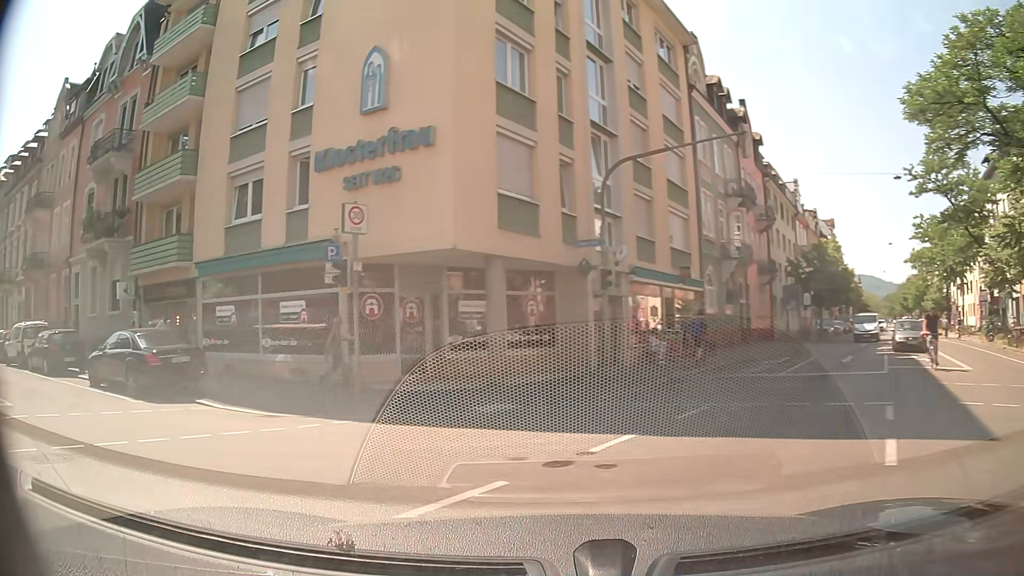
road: secondary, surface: asphalt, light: Day
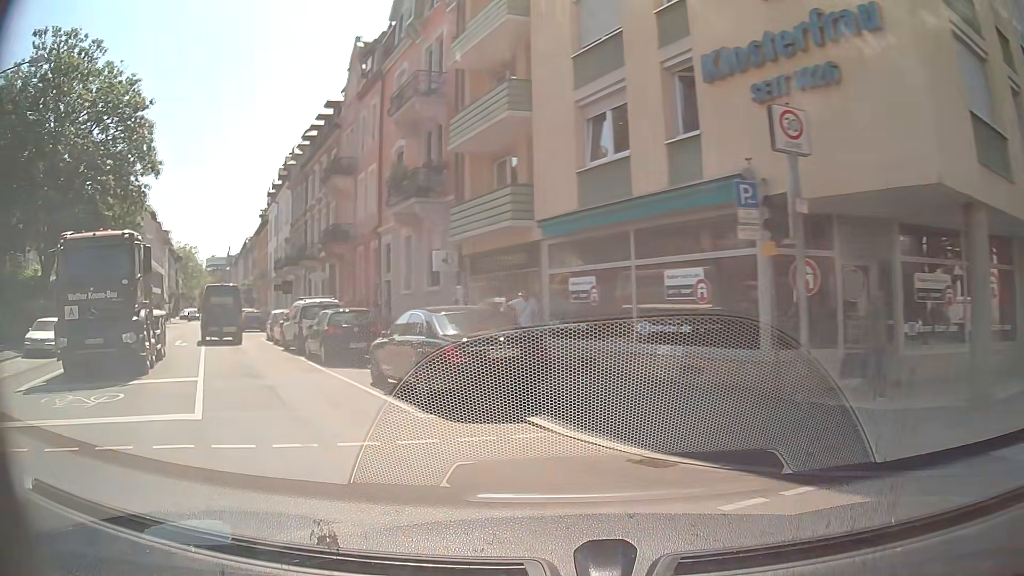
(-1.6, +5.4) m; -32°
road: residential
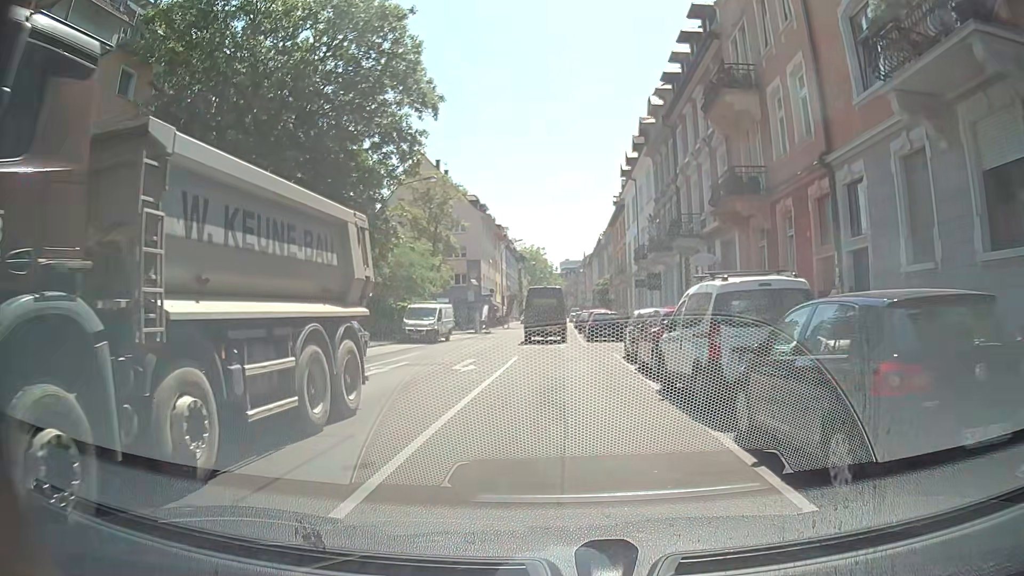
(-4.5, +13.0) m; -28°
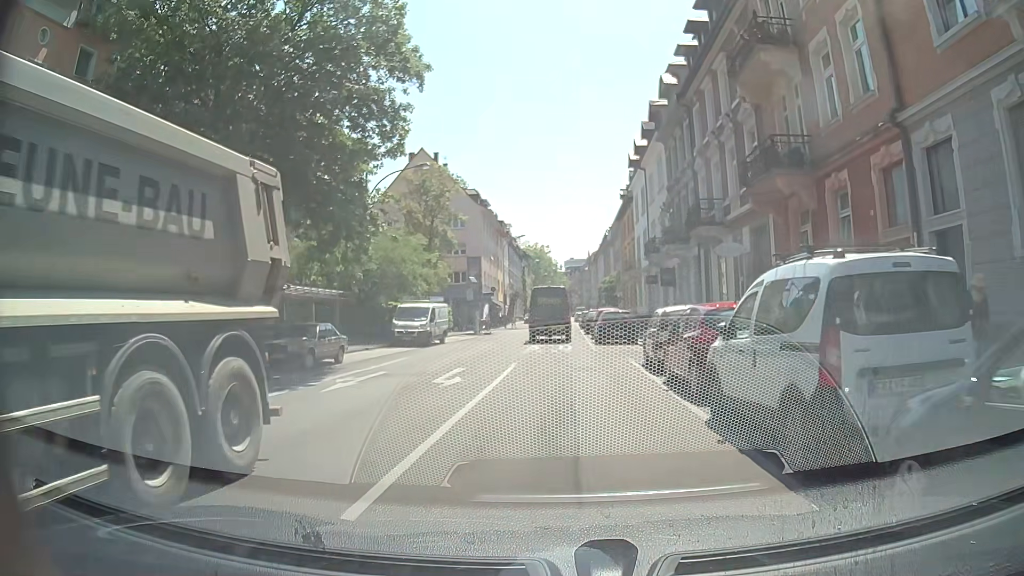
(0.0, +3.6) m; -1°
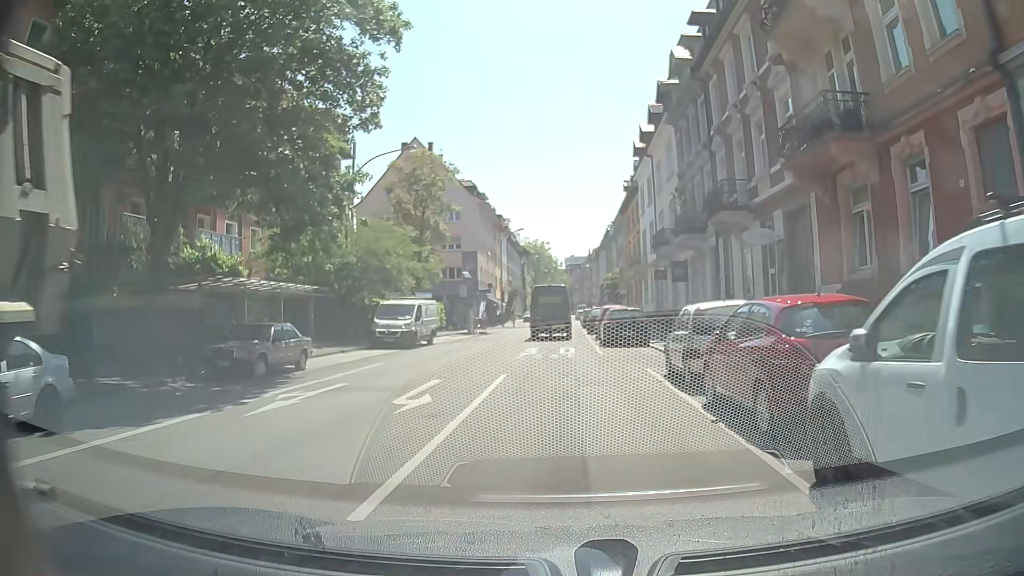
(-0.1, +3.6) m; 0°
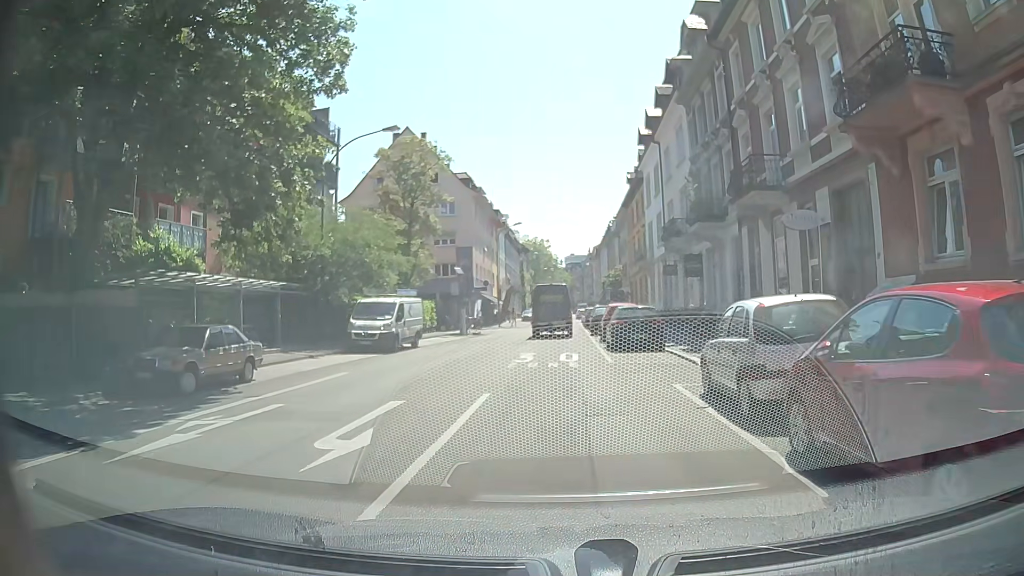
(0.0, +3.7) m; -2°
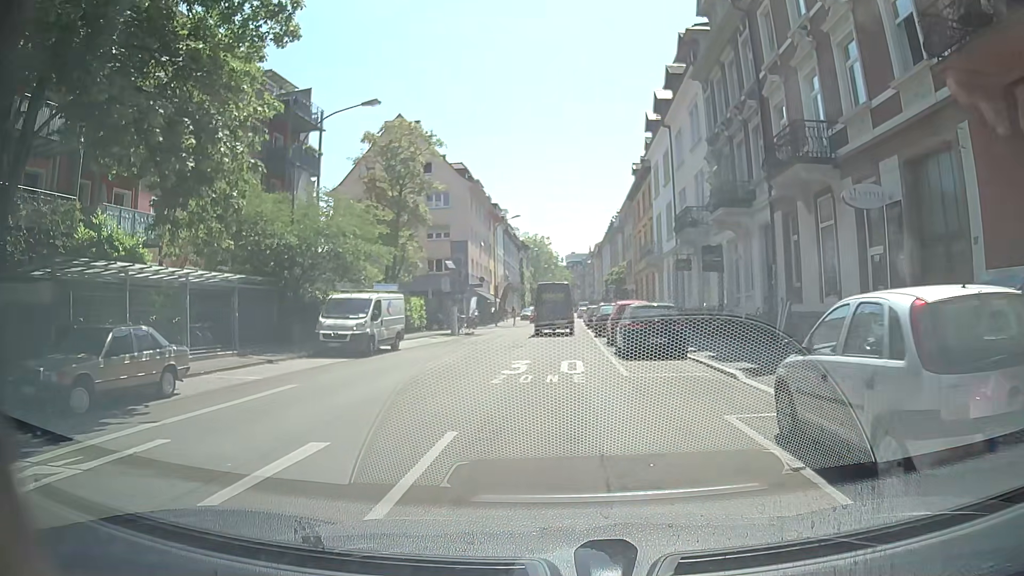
(0.0, +3.7) m; +1°
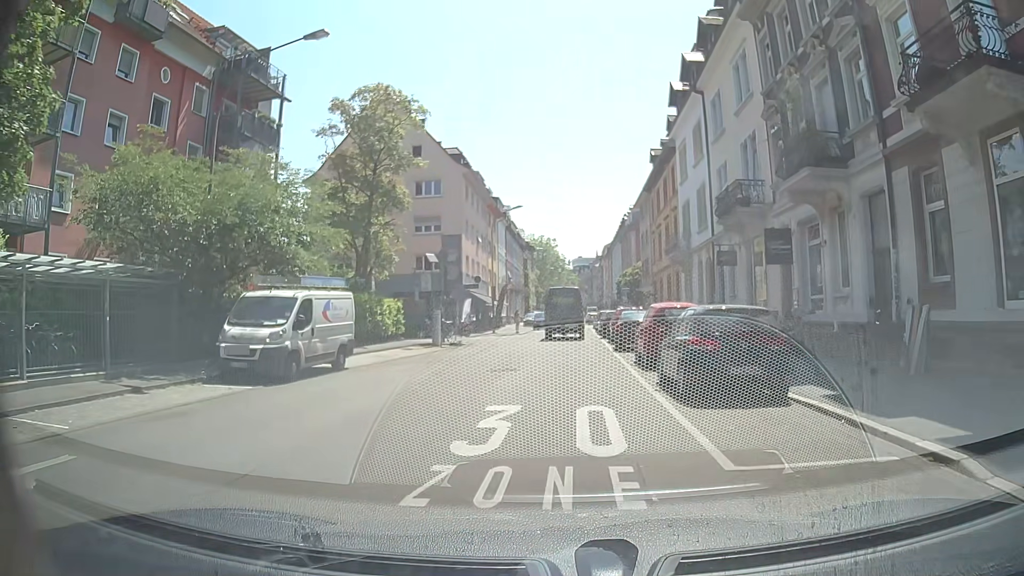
(-0.1, +7.6) m; -1°
(0, +10) (0, +20) (0, +30) (0, +40) (0, +50) (+1, +60) (+1, +70) (+1, +80) (+1, +90) (+1, +100) m
